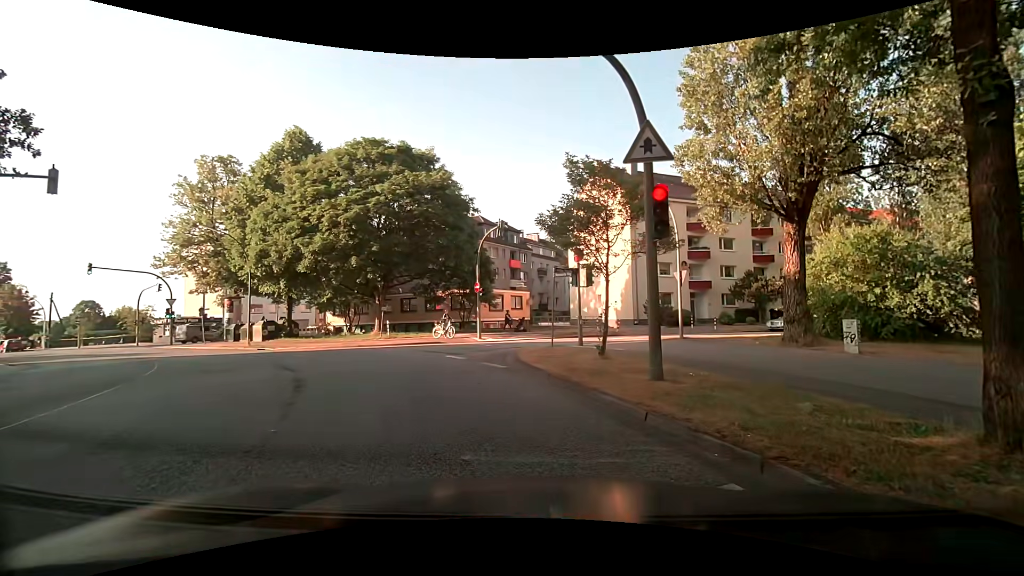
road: tertiary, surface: asphalt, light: Day
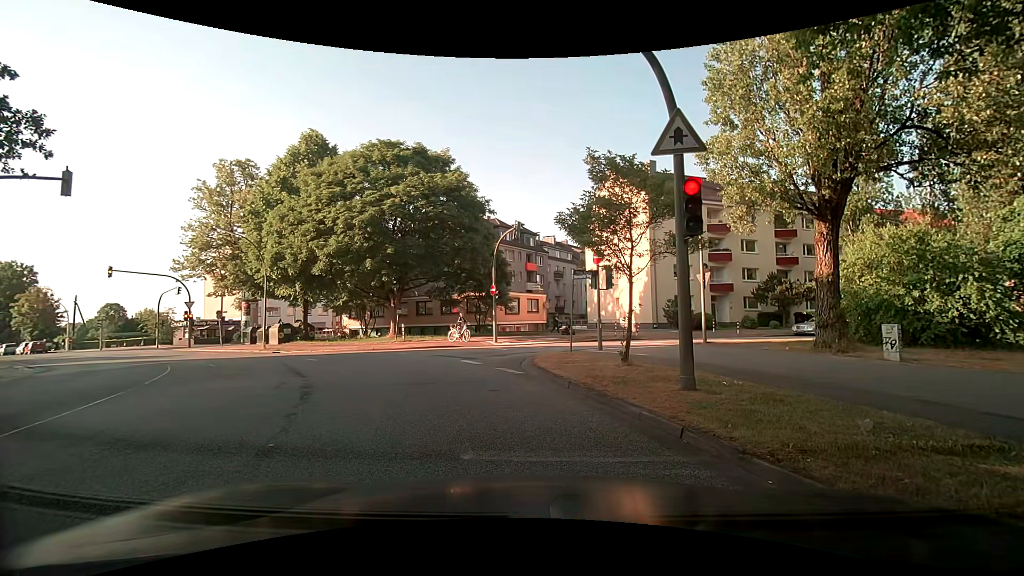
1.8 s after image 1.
(0.0, +0.6) m; 0°
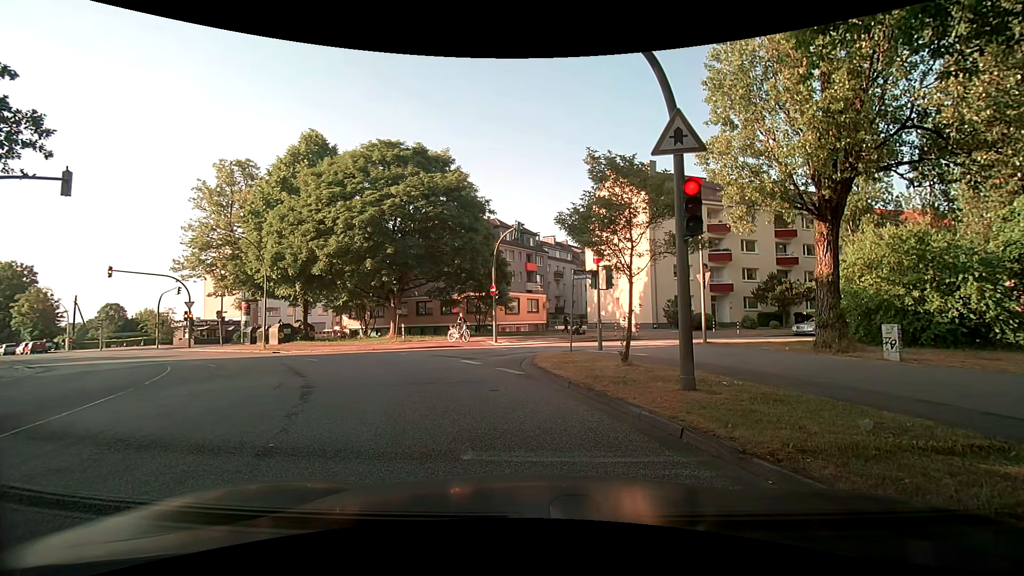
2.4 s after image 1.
(0.0, 0.0) m; 0°
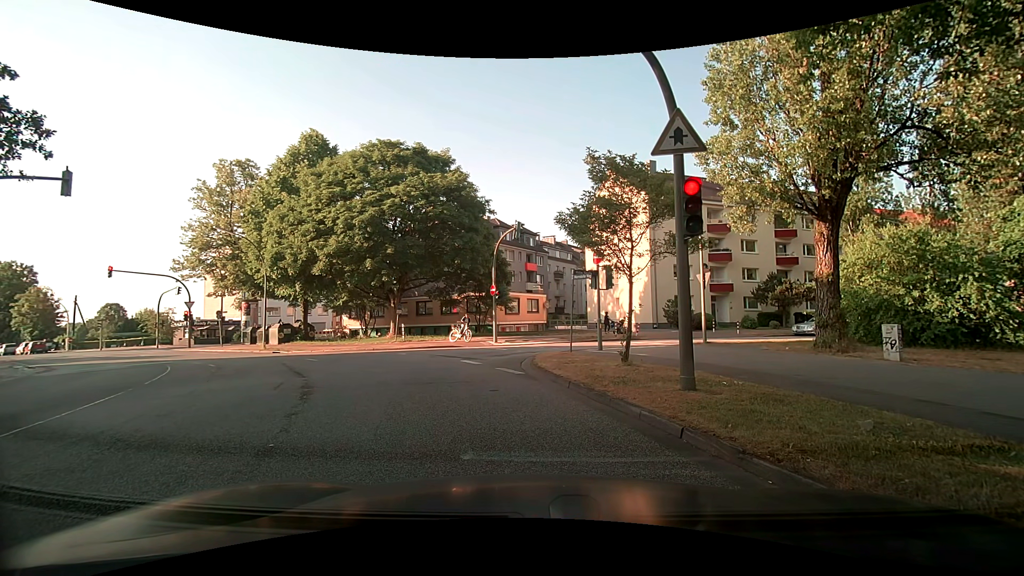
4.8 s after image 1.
(0.0, 0.0) m; 0°
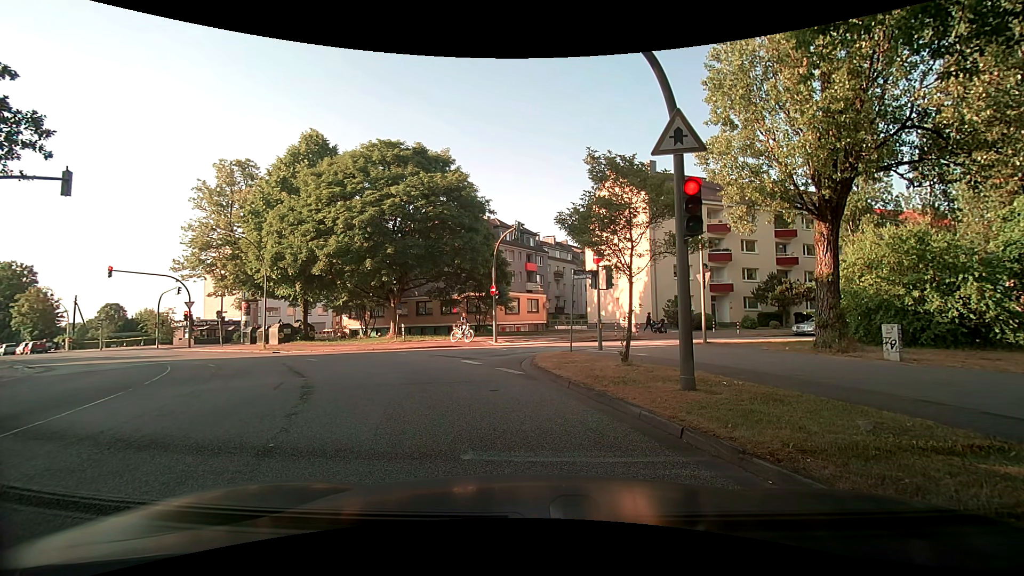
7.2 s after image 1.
(0.0, 0.0) m; 0°
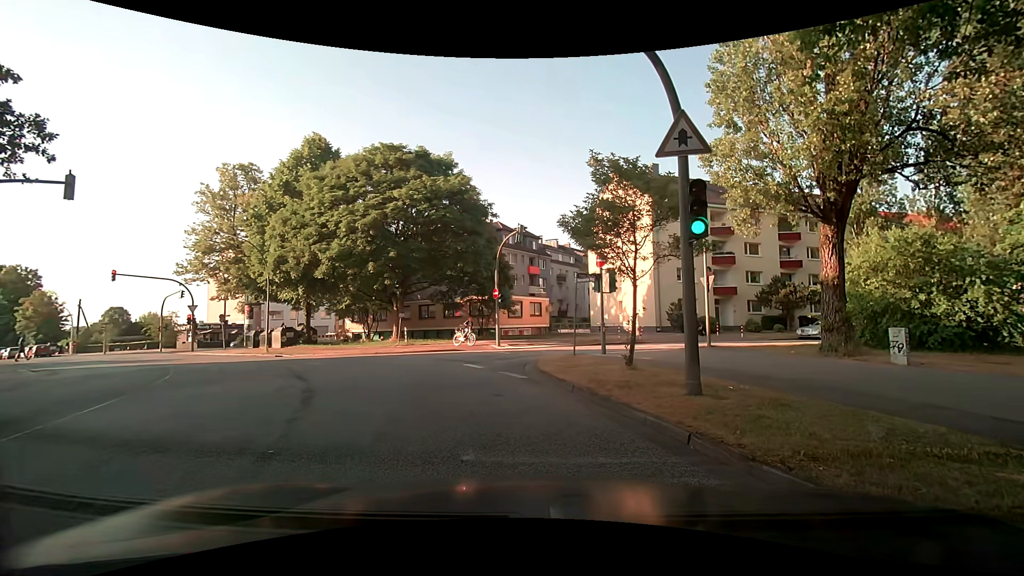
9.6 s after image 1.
(0.0, +0.1) m; 0°
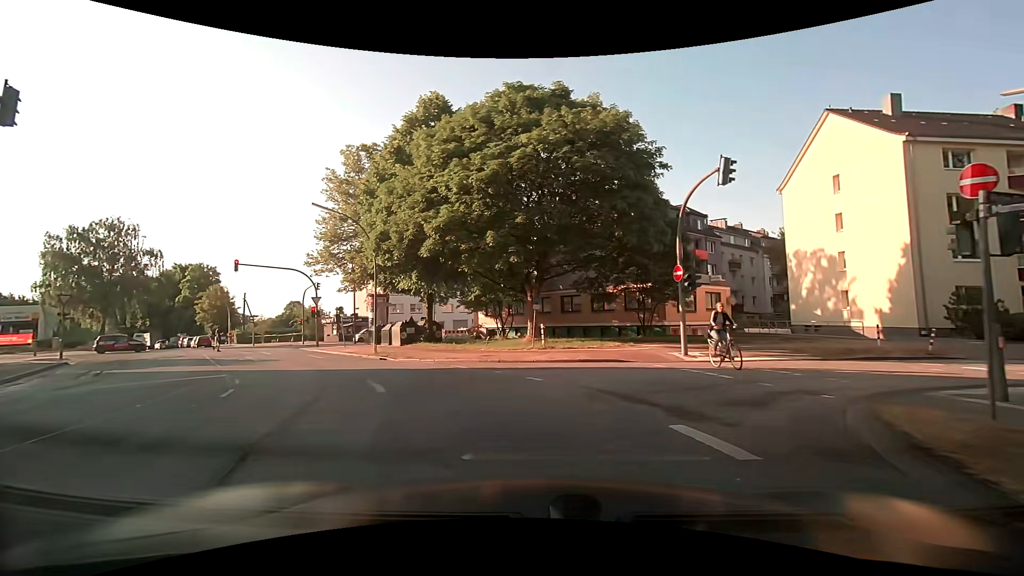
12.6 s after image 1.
(-1.7, +9.8) m; -17°
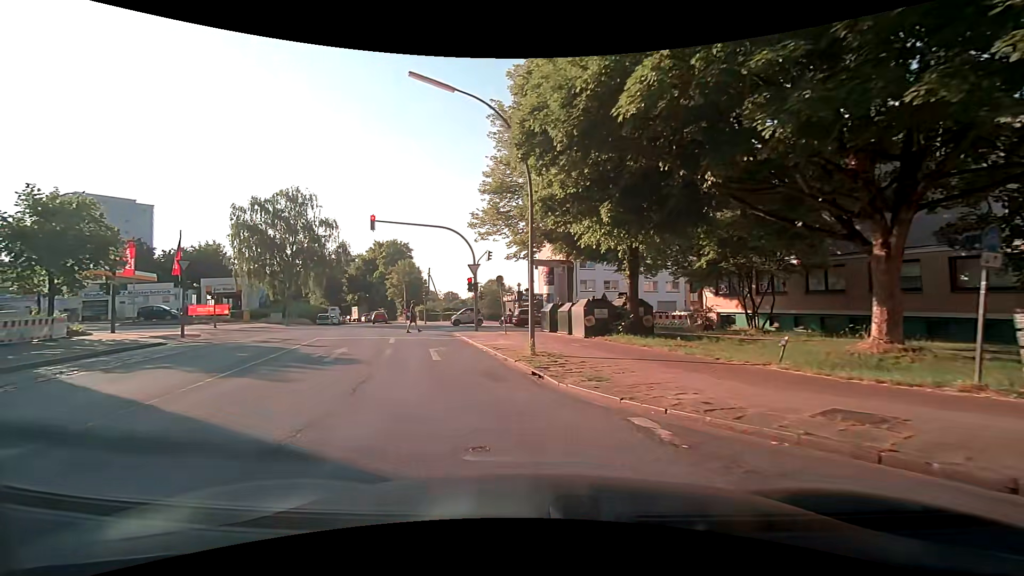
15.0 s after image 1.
(-2.5, +13.7) m; -22°
